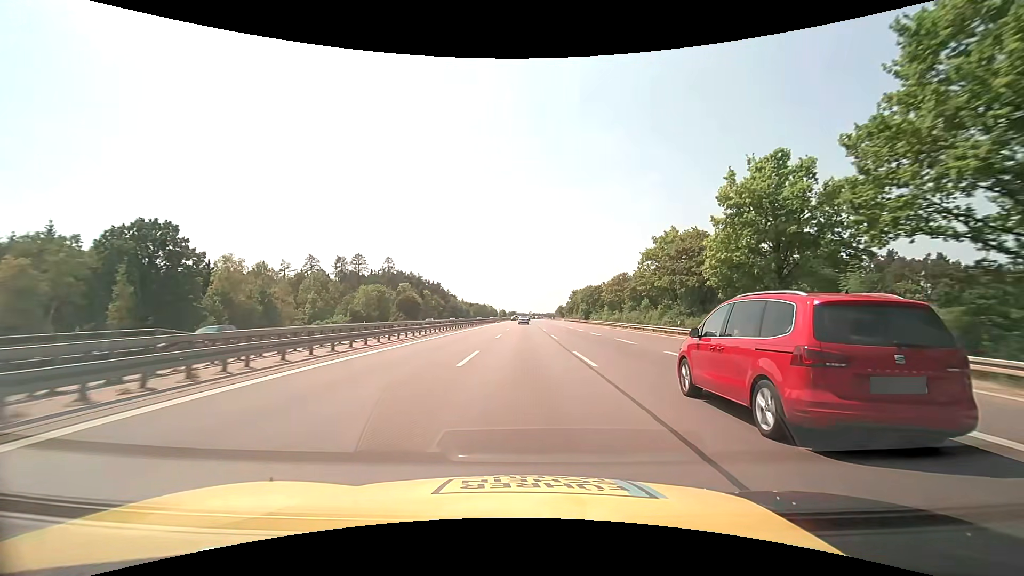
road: motorway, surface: asphalt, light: Day
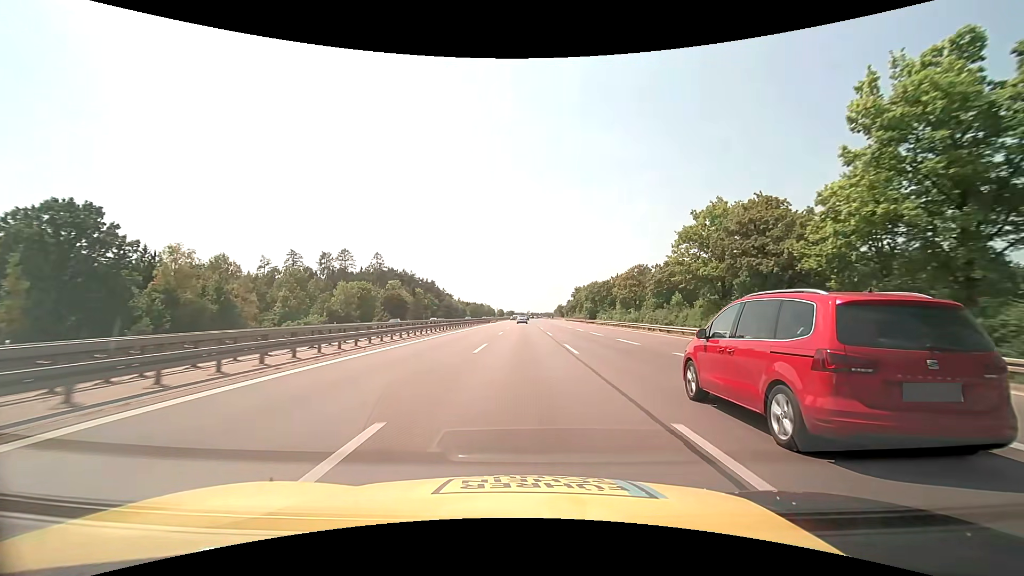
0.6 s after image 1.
(0.0, +13.2) m; 0°
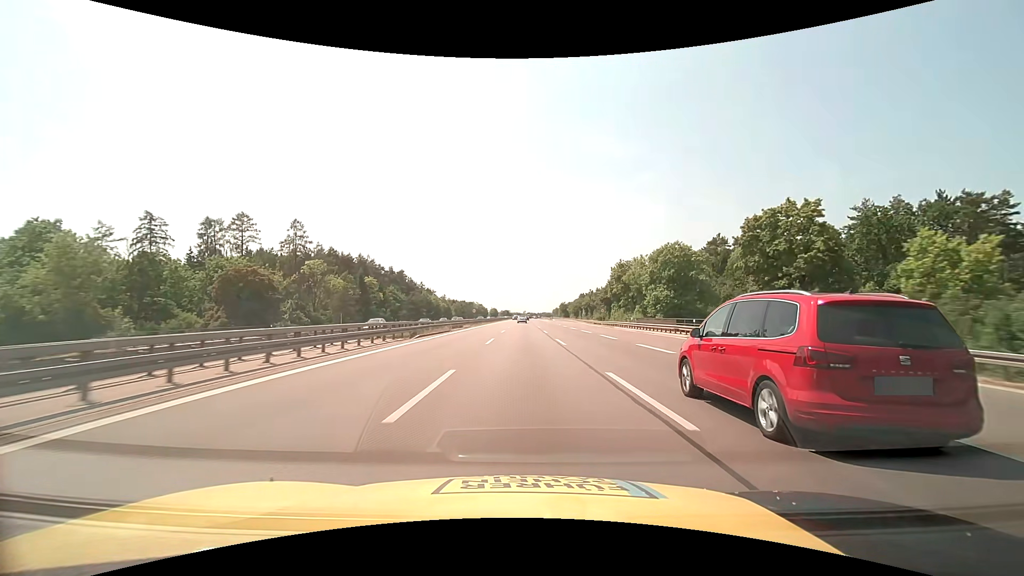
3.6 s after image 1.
(-0.1, +66.1) m; 0°
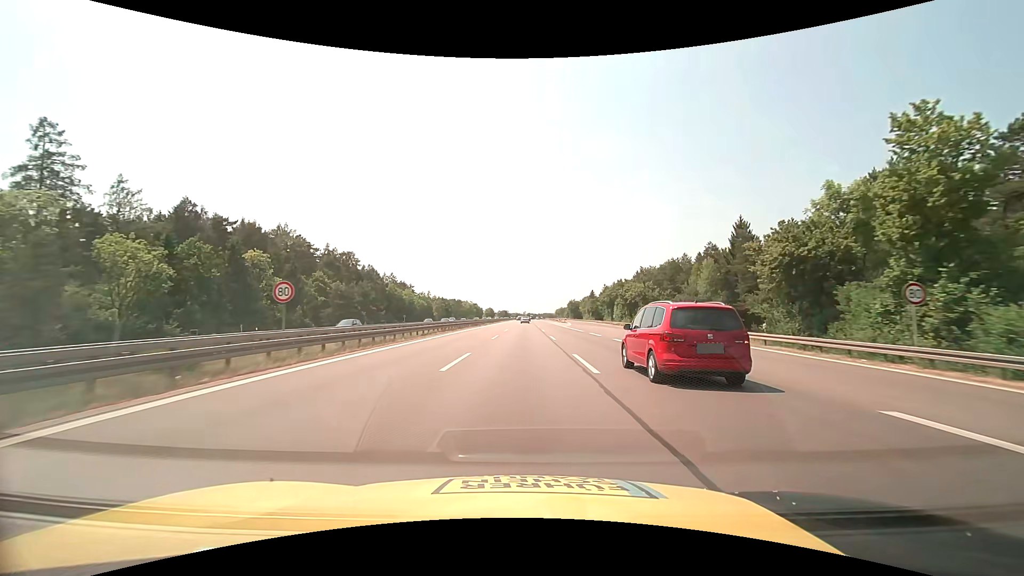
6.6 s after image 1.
(+0.3, +66.0) m; 0°
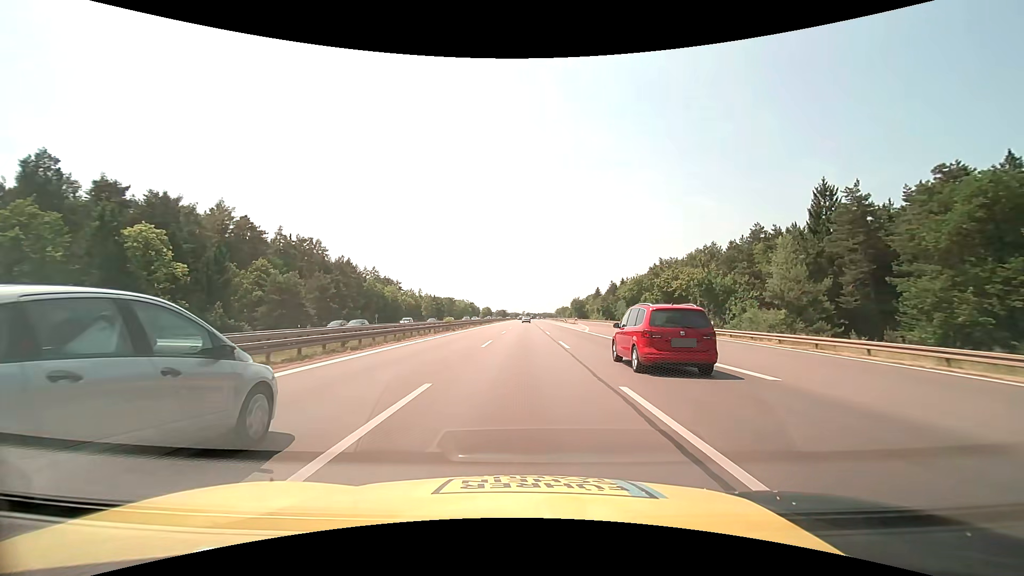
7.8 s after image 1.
(0.0, +26.4) m; 0°
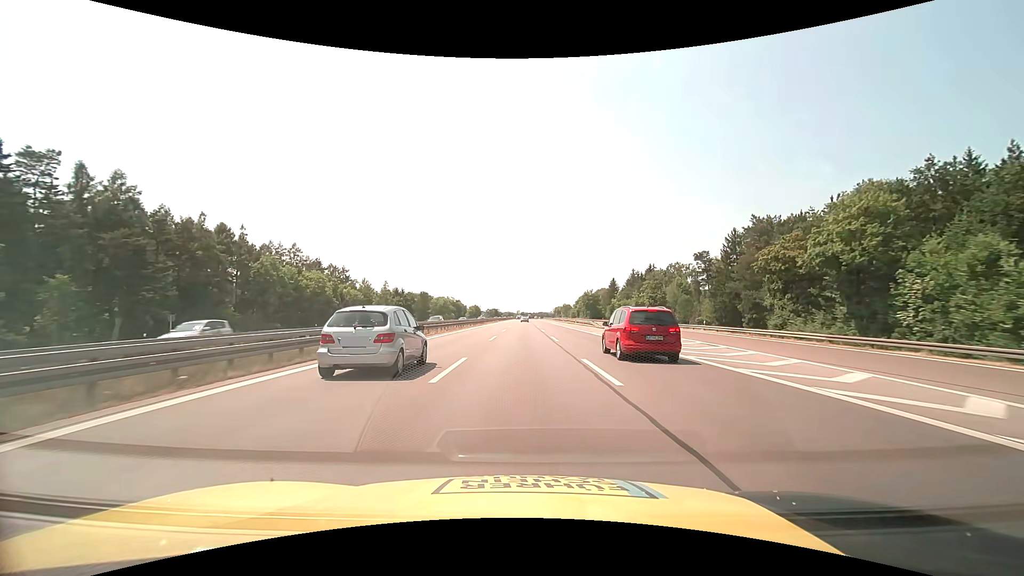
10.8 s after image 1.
(+0.4, +66.1) m; +1°
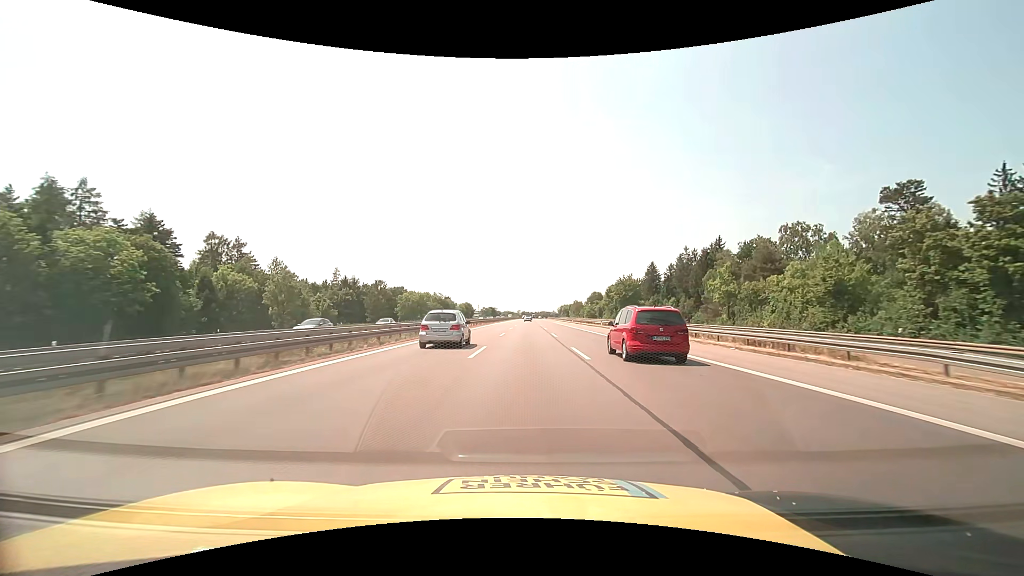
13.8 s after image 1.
(-0.1, +66.3) m; 0°
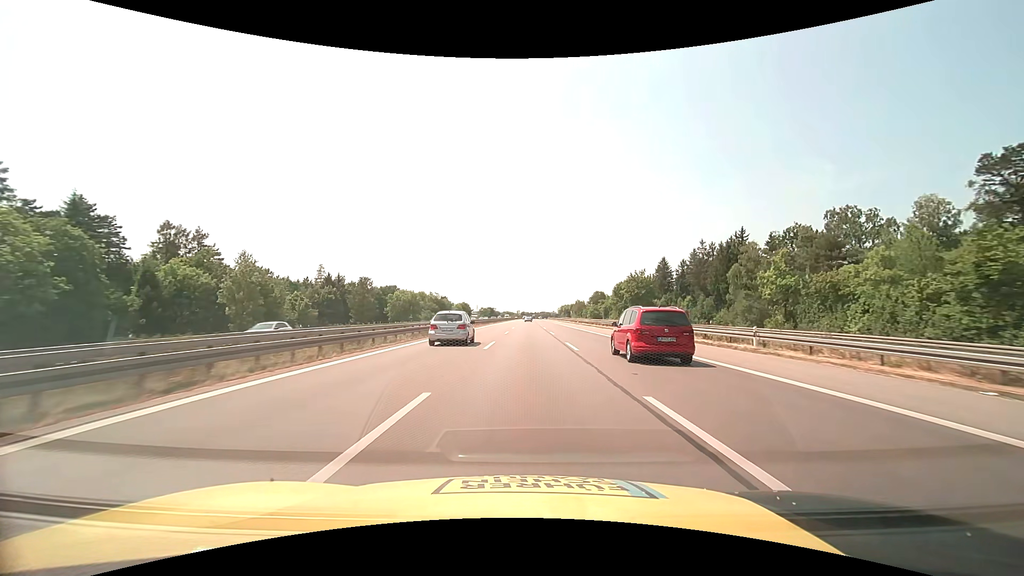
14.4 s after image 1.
(0.0, +13.3) m; 0°
(0, +10) (0, +20) (0, +30) (0, +40) (0, +50) (+1, +60) (+1, +70) (+1, +80) (+1, +90) (+1, +100) m
